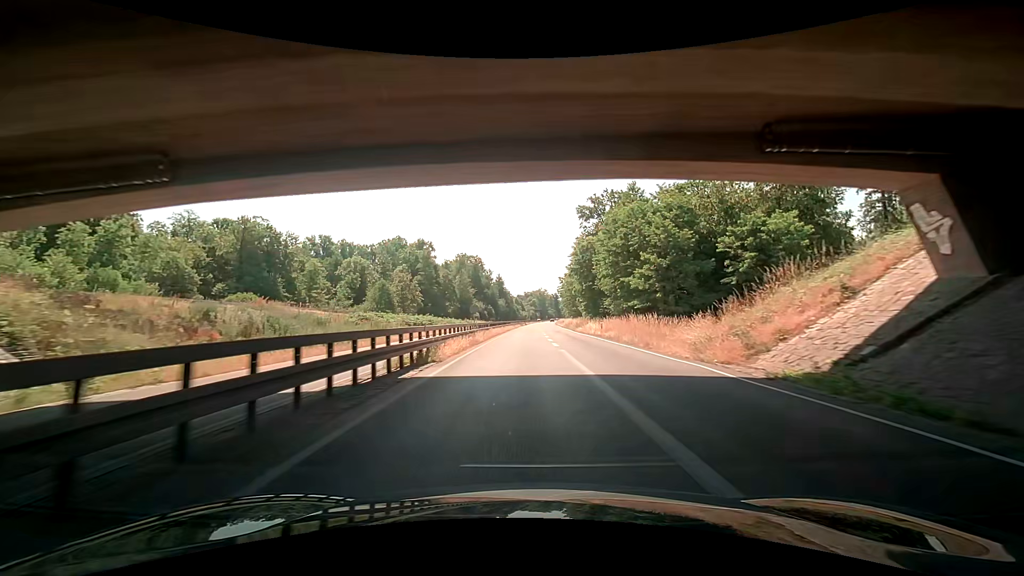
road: trunk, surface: asphalt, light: Day
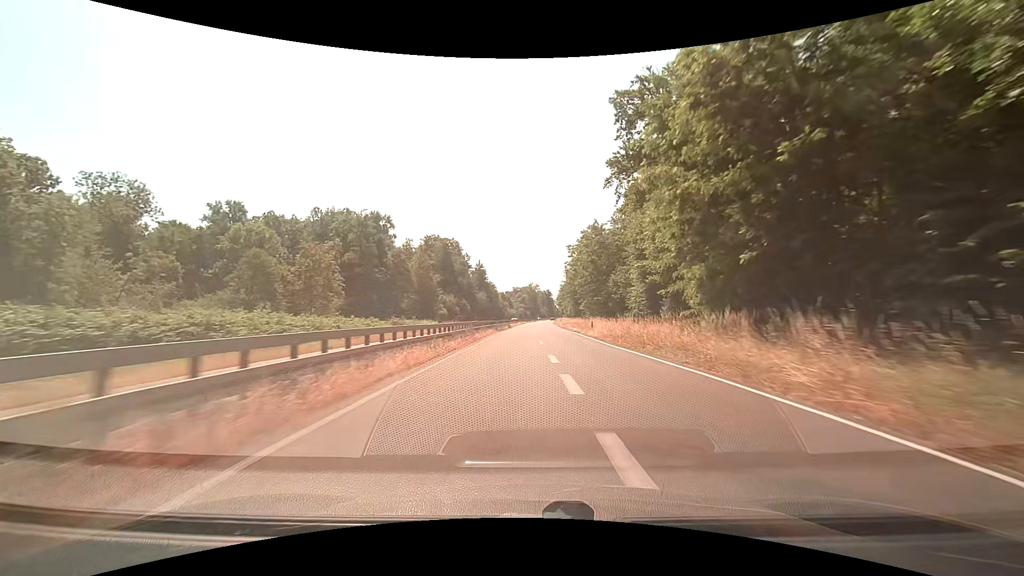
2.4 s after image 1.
(+1.2, +51.4) m; +2°
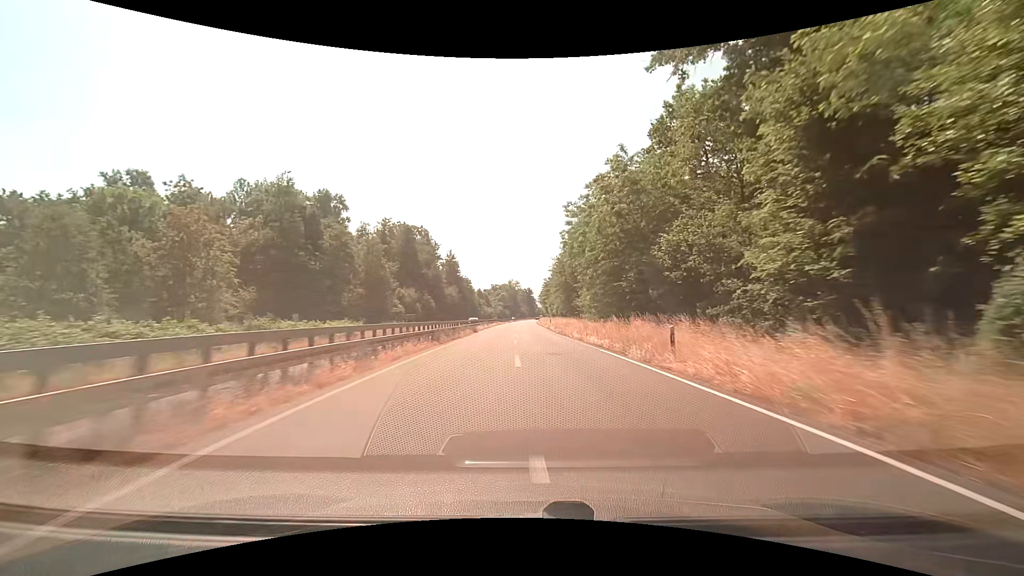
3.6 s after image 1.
(+0.3, +25.2) m; +2°
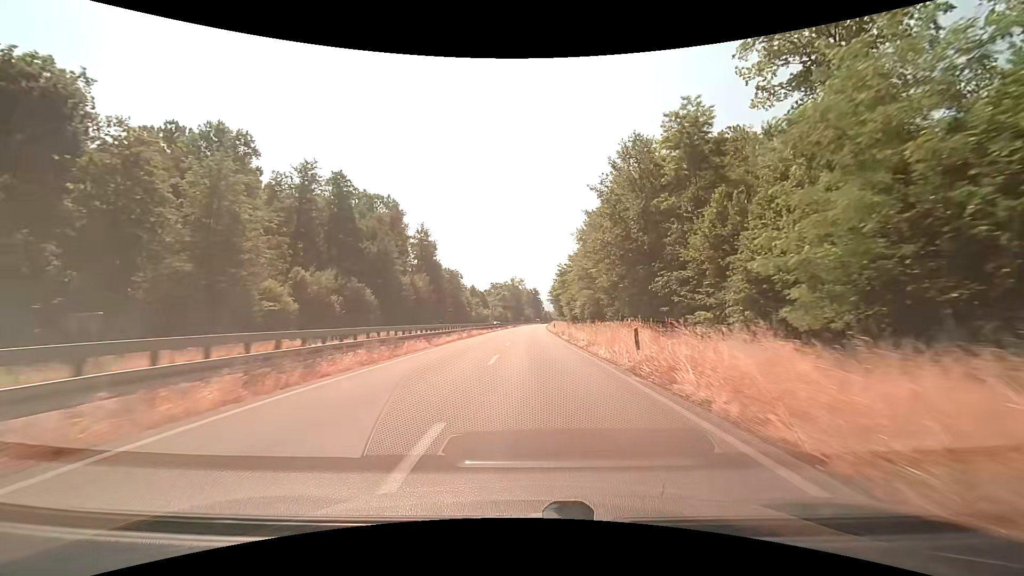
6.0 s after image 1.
(-0.2, +49.3) m; 0°
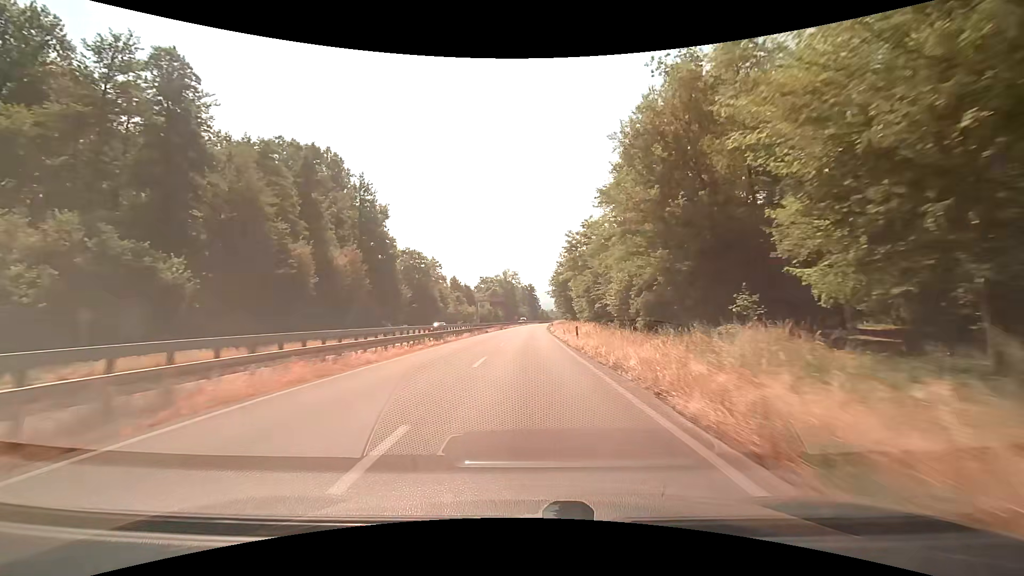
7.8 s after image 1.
(+0.2, +36.5) m; 0°
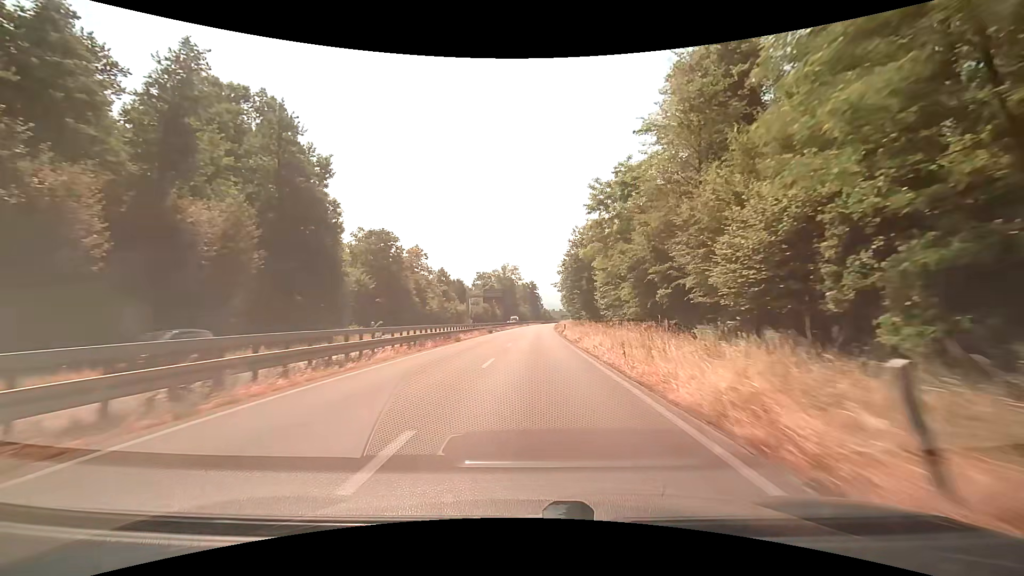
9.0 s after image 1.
(-0.2, +24.3) m; 0°
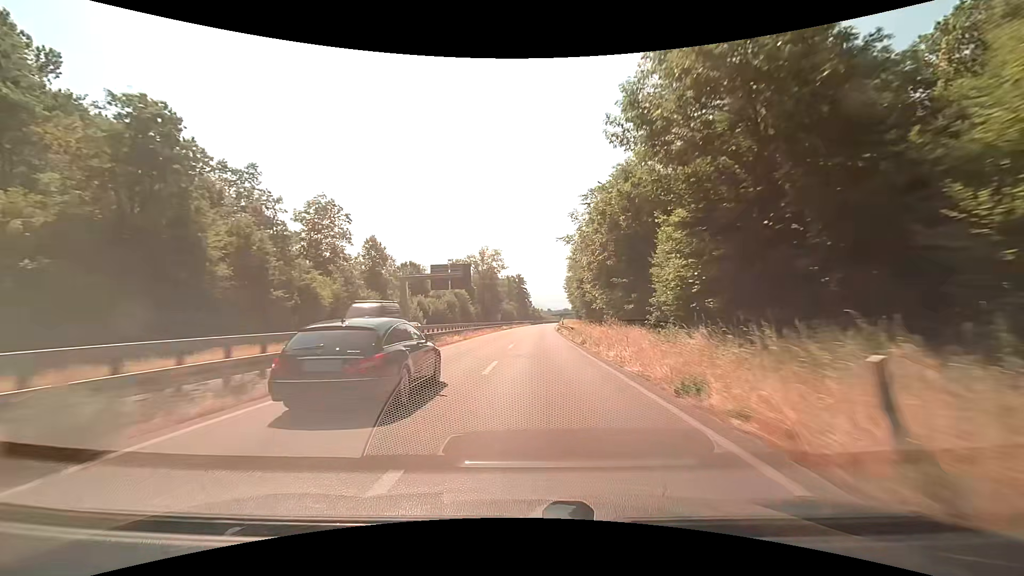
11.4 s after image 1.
(+0.7, +49.6) m; +2°
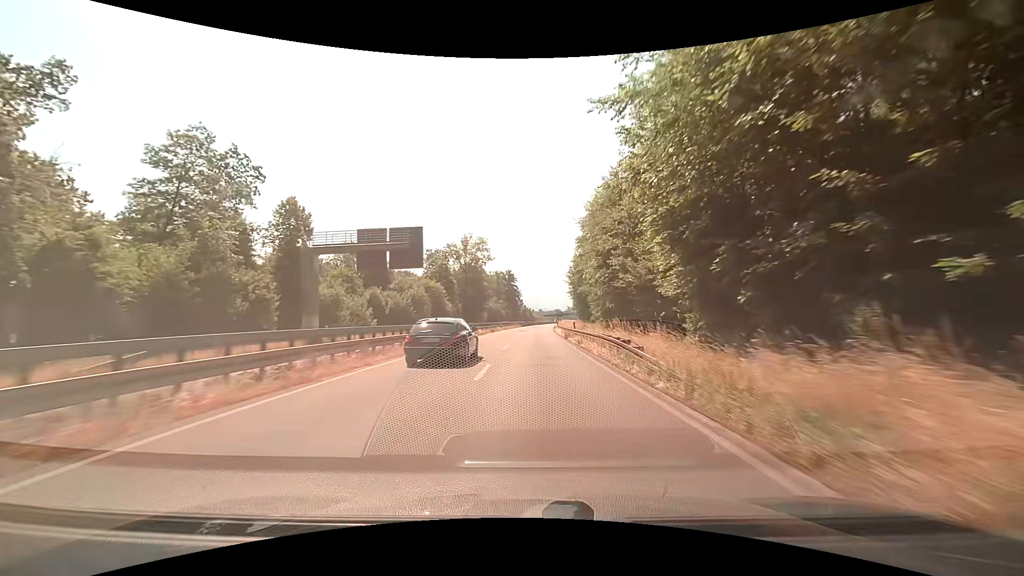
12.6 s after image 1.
(0.0, +25.4) m; 0°
(0, +10) (0, +20) (0, +30) (+1, +40) (+1, +50) (+1, +60) (+2, +70) (+2, +80) (+3, +90) (+3, +100) m
